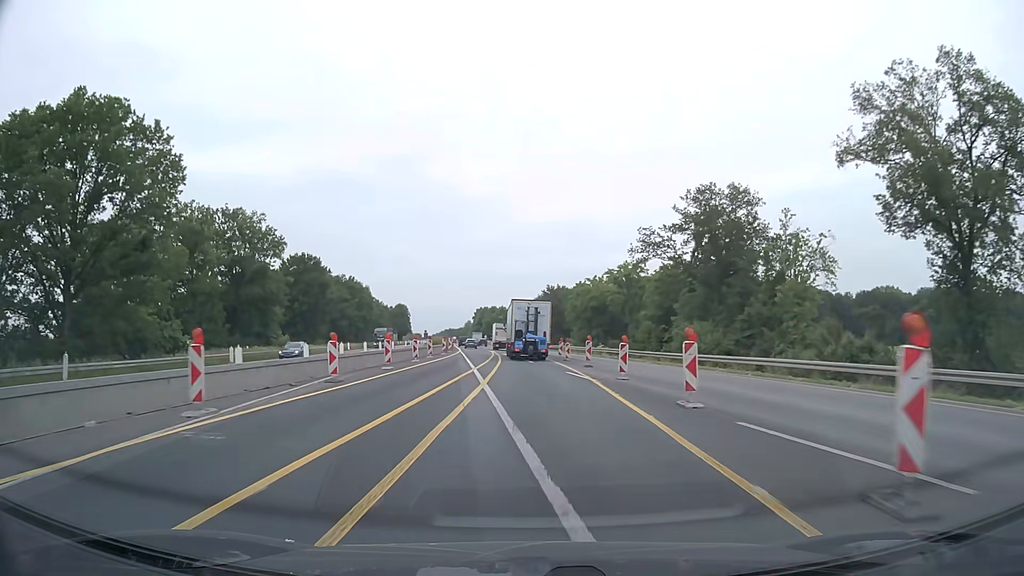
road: motorway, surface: asphalt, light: Day
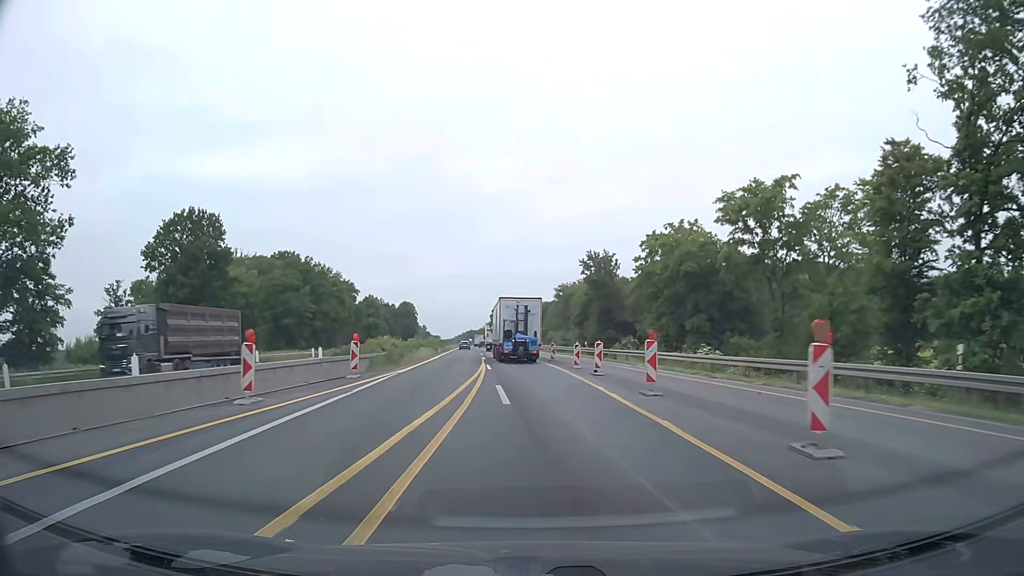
(-0.8, +44.8) m; -2°
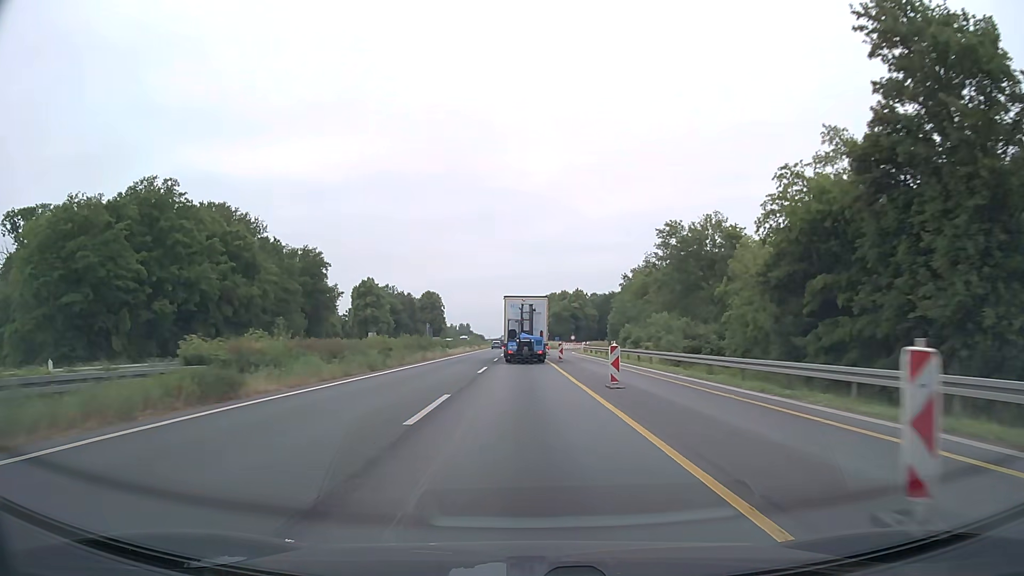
(-1.7, +58.1) m; -4°
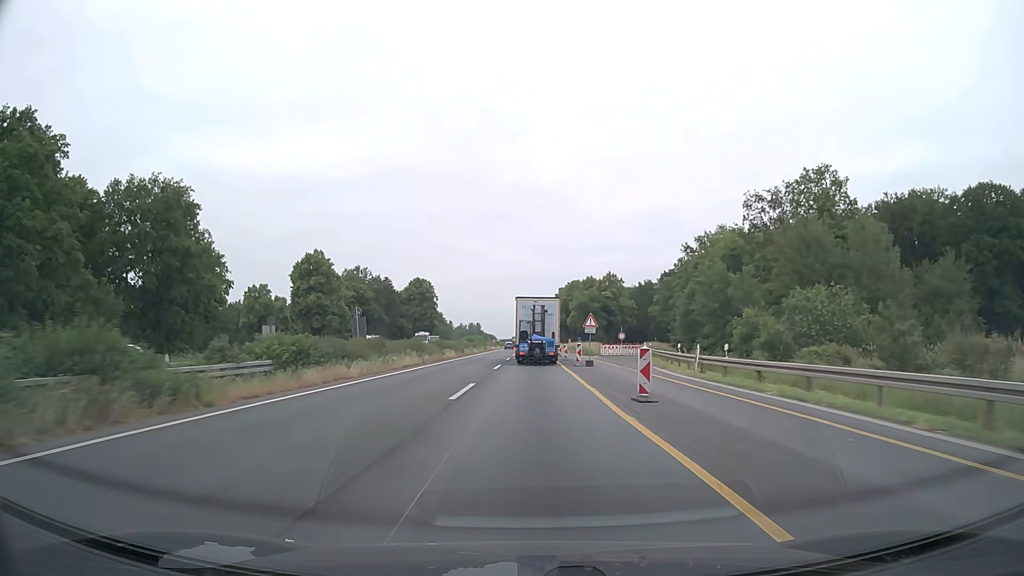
(-0.6, +49.3) m; -1°
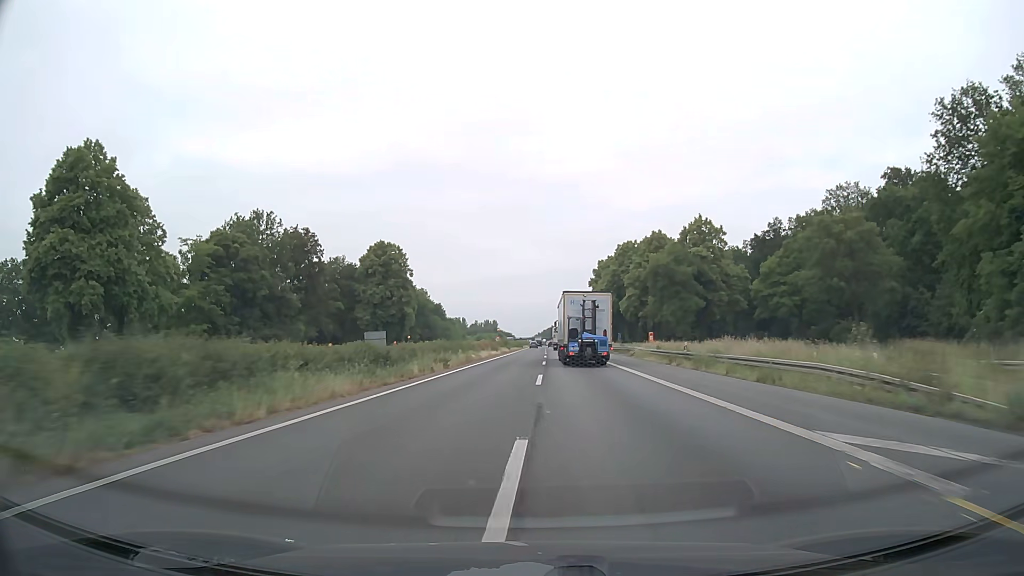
(-1.2, +67.3) m; -2°
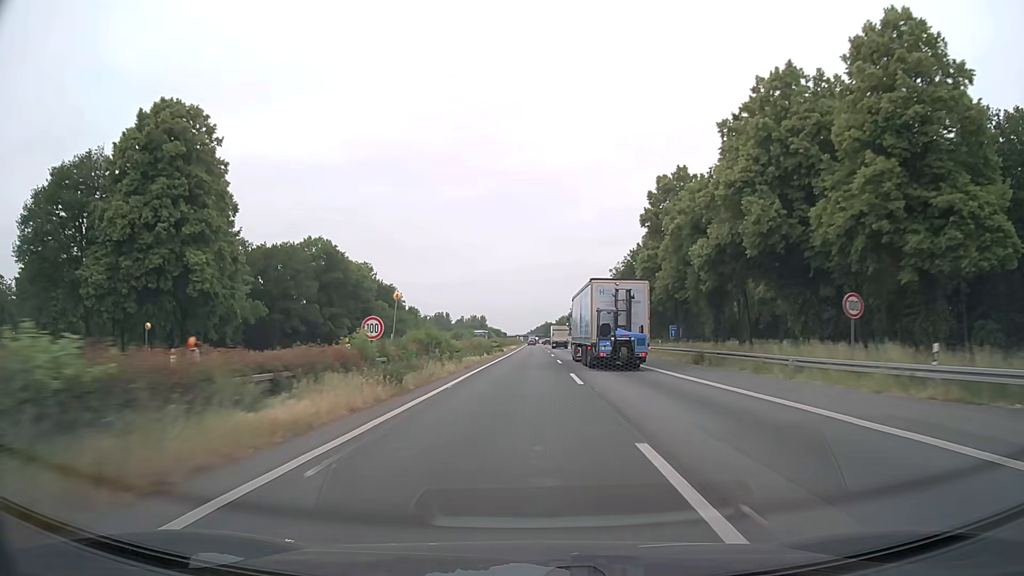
(+0.7, +73.3) m; +1°
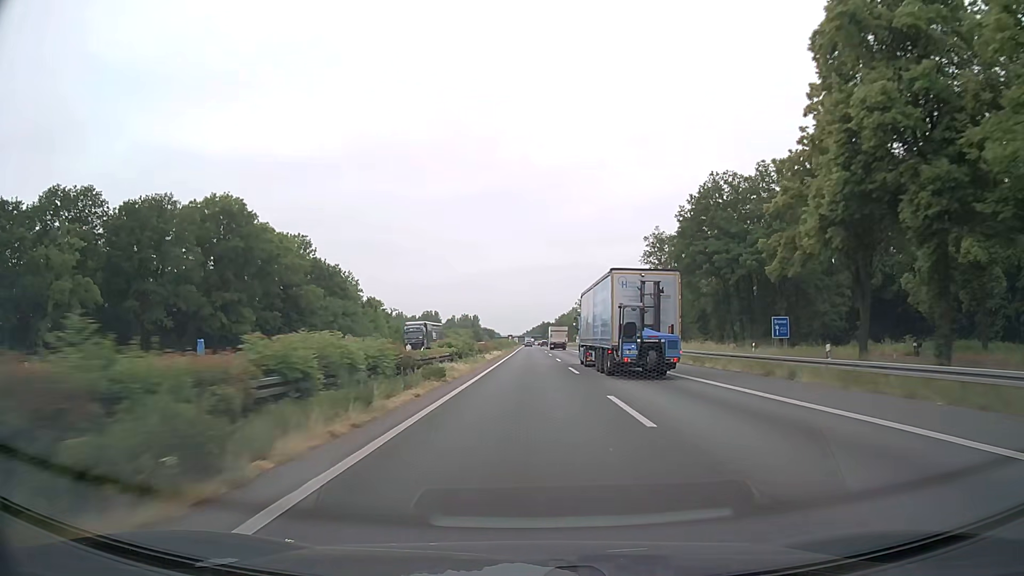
(+0.2, +45.9) m; +1°
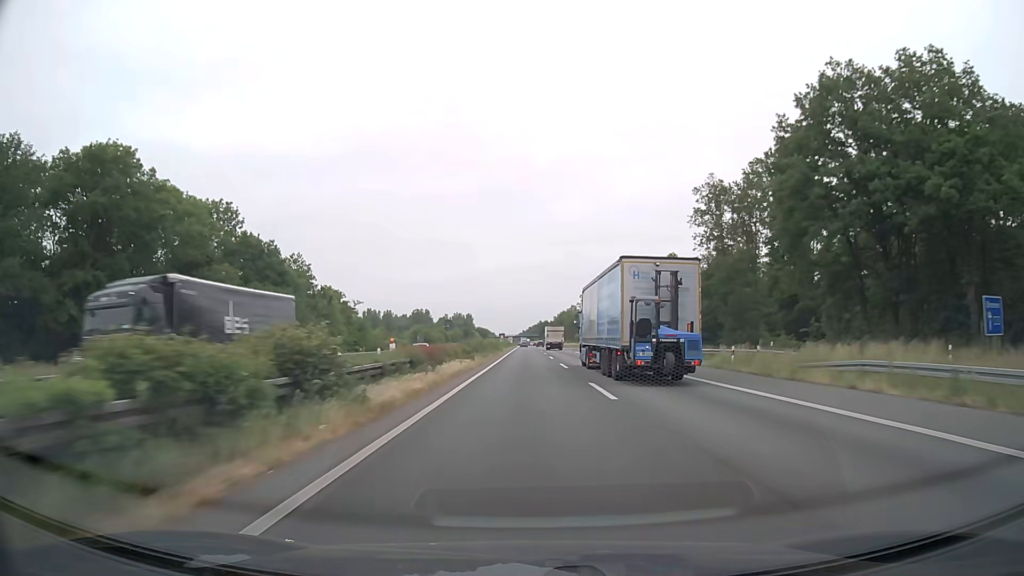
(-0.1, +31.0) m; 0°
(0, +10) (0, +20) (0, +30) (0, +40) (0, +50) (0, +60) (0, +70) (0, +80) (0, +90) (-1, +100) m
